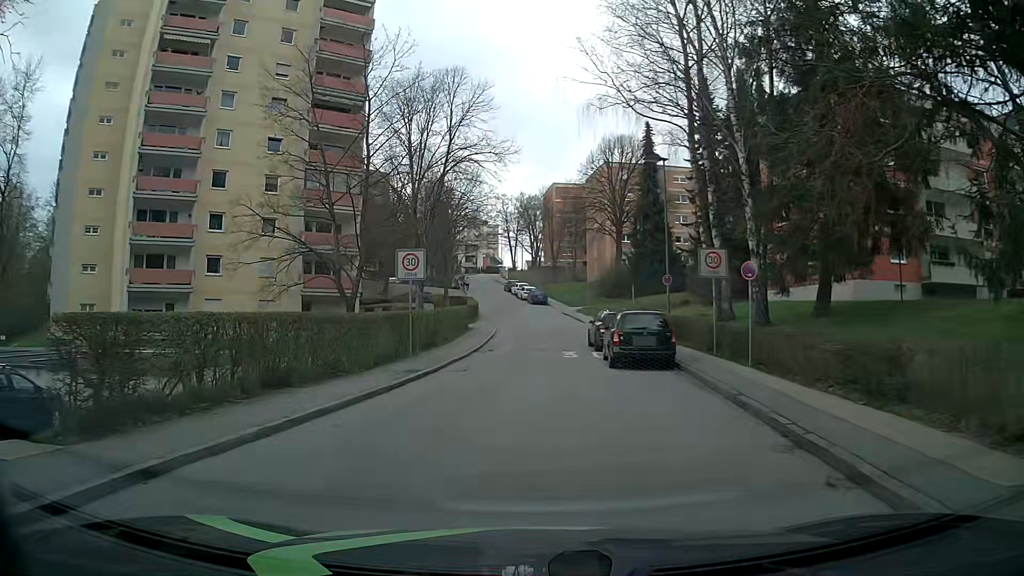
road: residential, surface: asphalt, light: Day
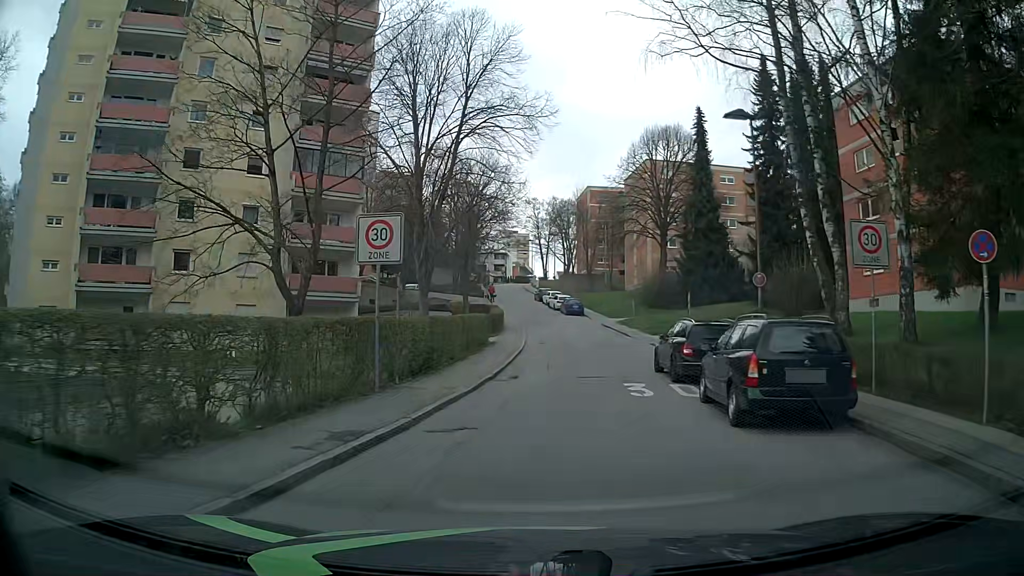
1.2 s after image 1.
(-0.3, +8.2) m; -3°
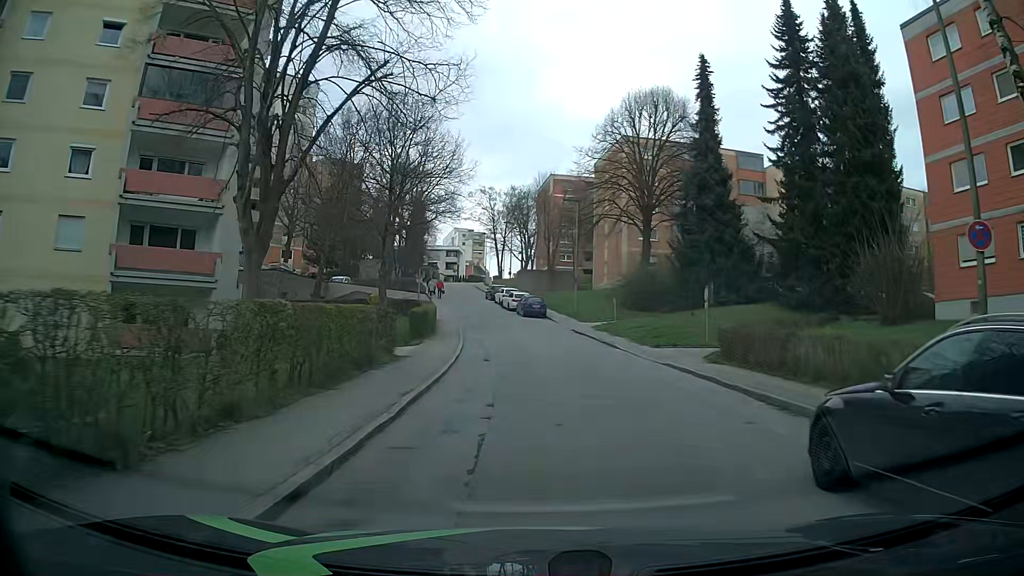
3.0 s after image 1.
(+0.4, +12.9) m; +4°
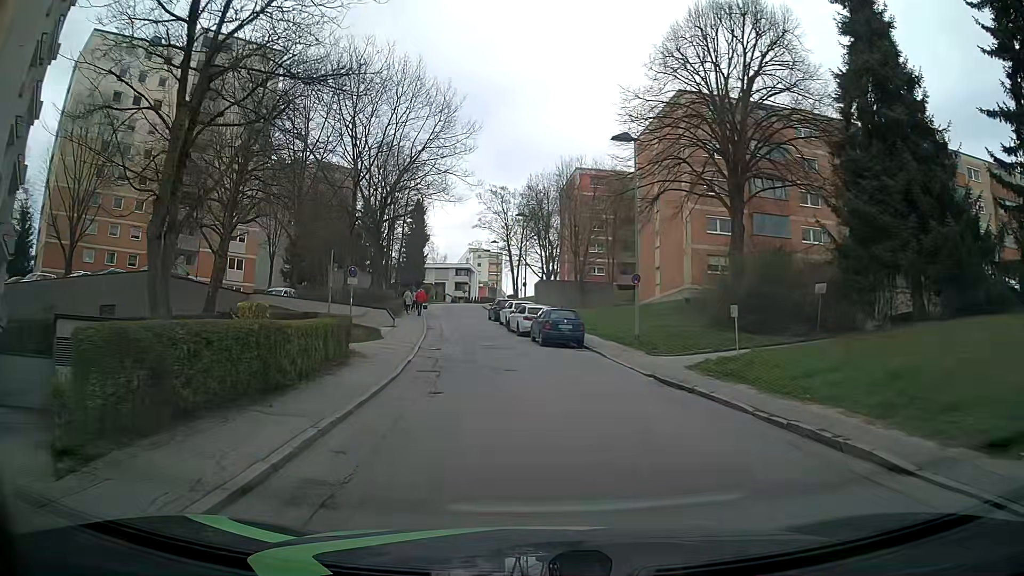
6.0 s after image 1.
(-0.2, +20.1) m; -1°
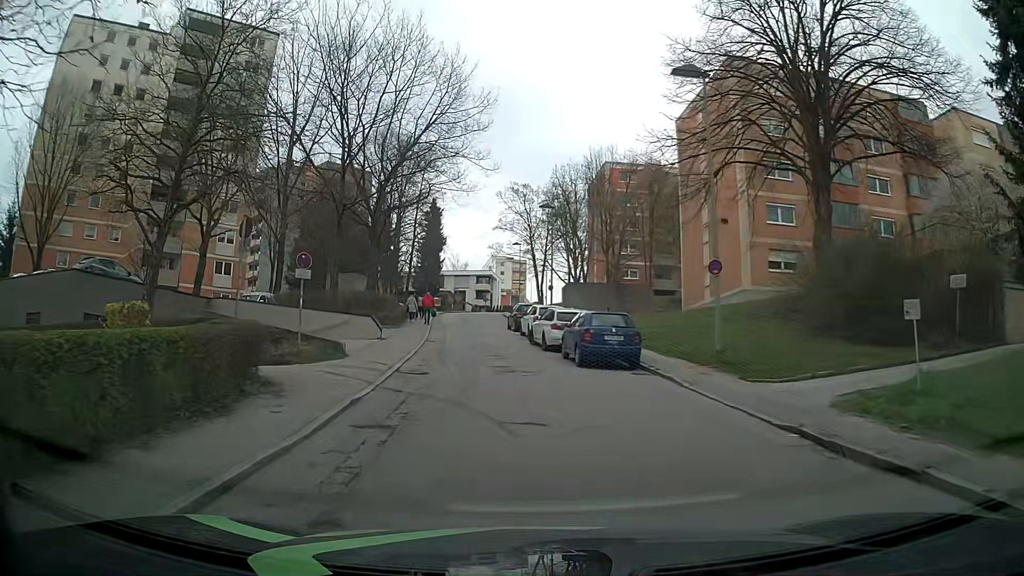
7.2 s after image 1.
(-0.2, +7.9) m; -3°
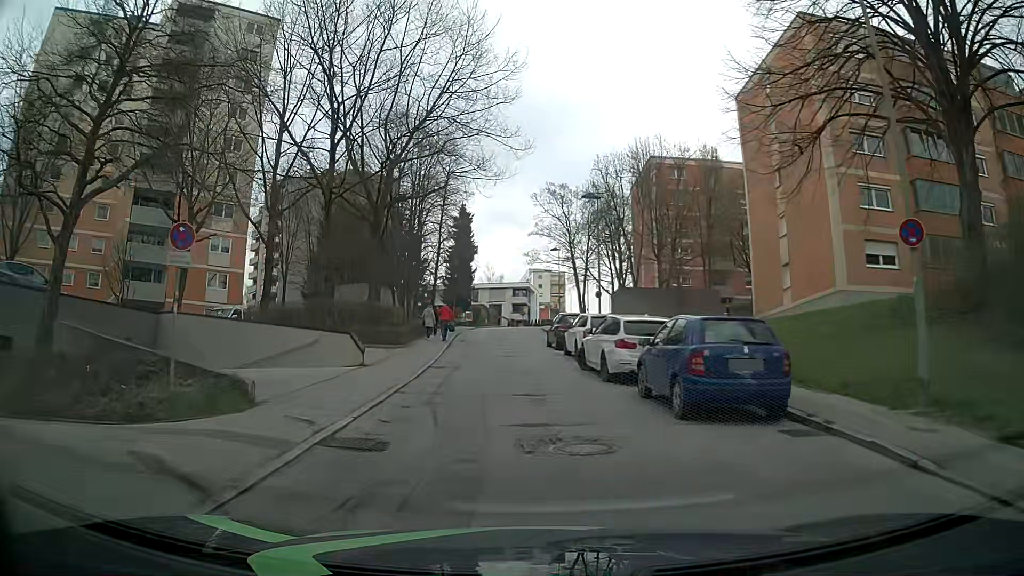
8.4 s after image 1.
(-0.2, +8.0) m; -2°
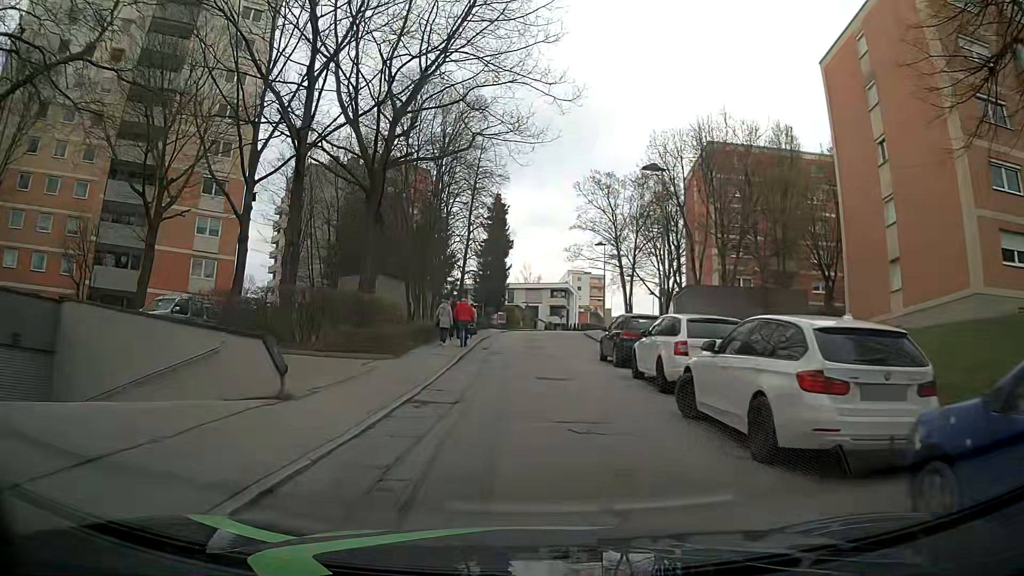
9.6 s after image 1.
(-0.4, +8.1) m; -5°
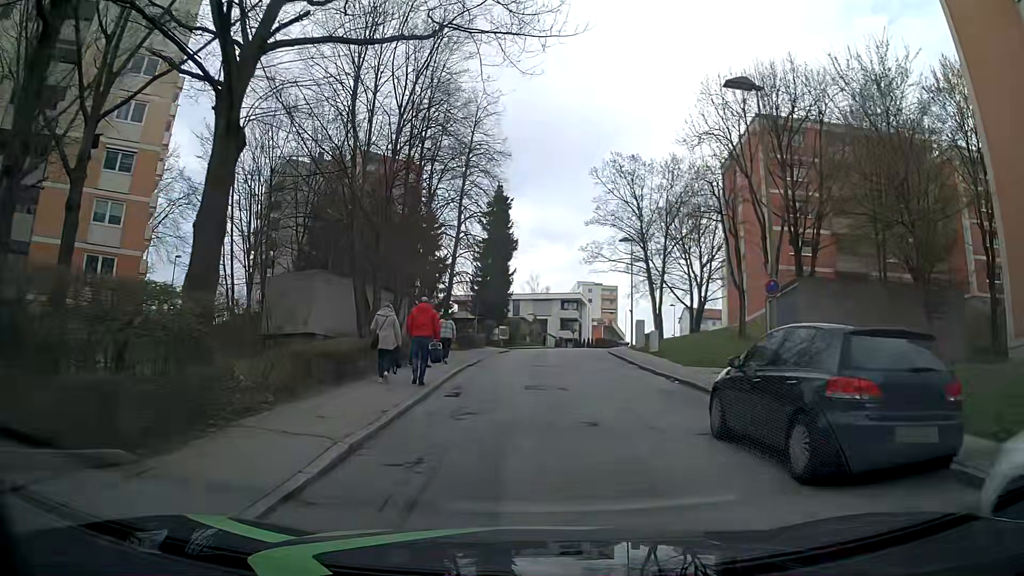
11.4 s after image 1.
(+0.1, +12.5) m; +1°
(0, +10) (+1, +20) (+2, +30) (+2, +40) (+3, +50) (+5, +60) (+7, +69) (+9, +79) (+12, +89) (+15, +98) m
